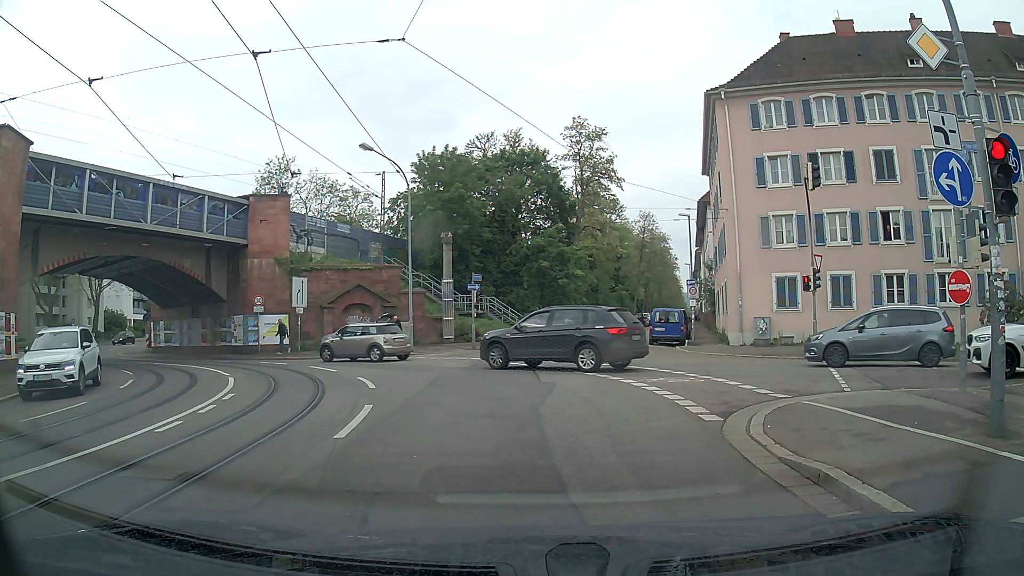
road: primary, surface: asphalt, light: Day
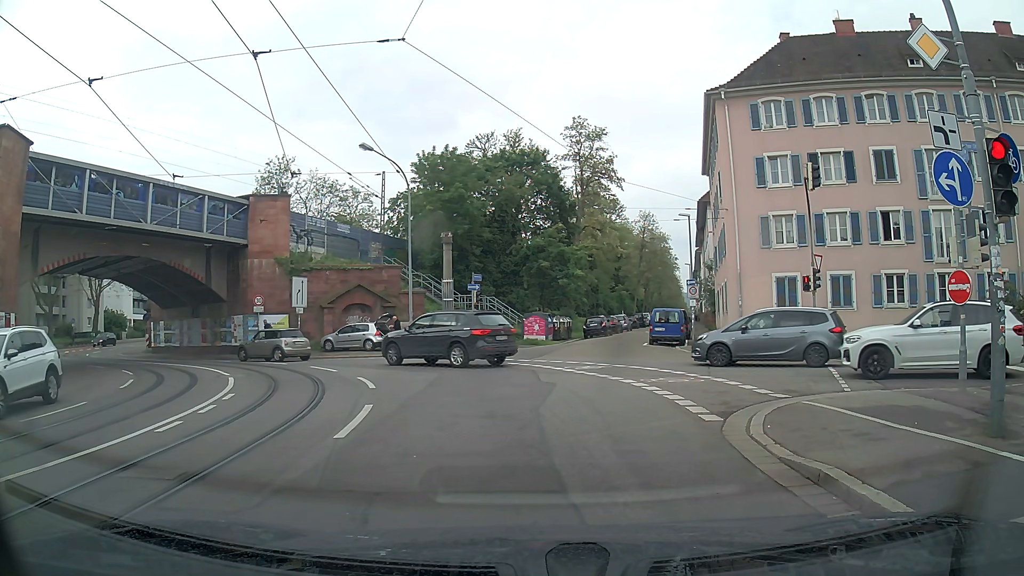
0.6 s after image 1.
(0.0, 0.0) m; 0°
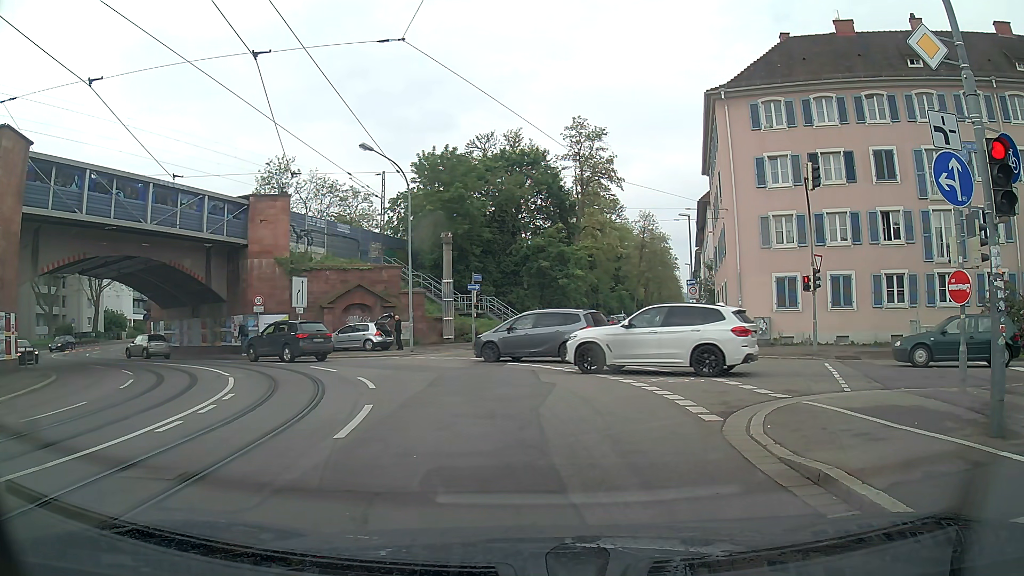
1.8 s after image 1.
(0.0, 0.0) m; 0°
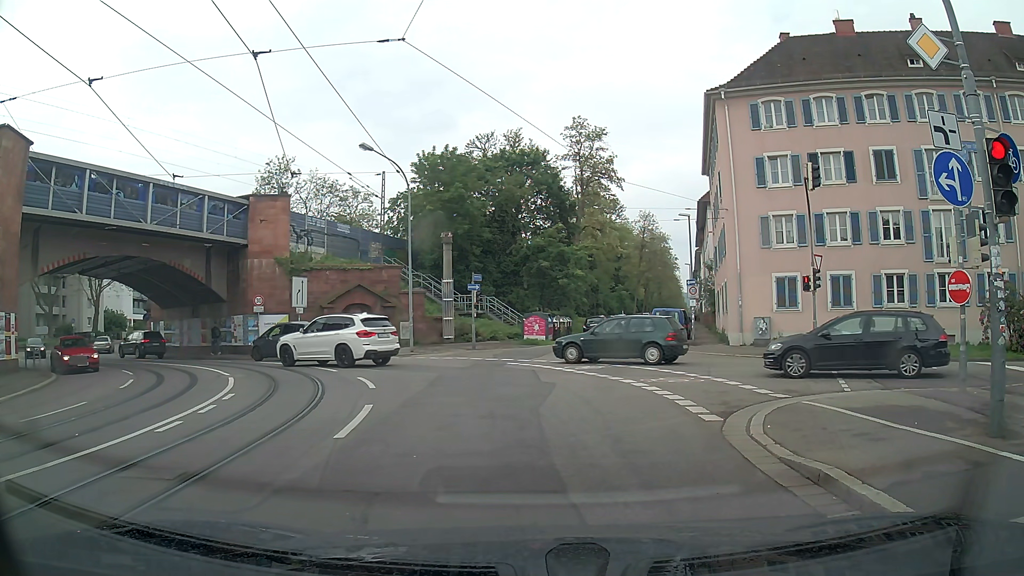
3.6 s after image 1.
(0.0, 0.0) m; 0°
(0, +10) (-2, +20) (-8, +28) (-16, +34) (-24, +39) (-32, +46) (-36, +55) (-37, +64) (-37, +74) (-35, +84) m
